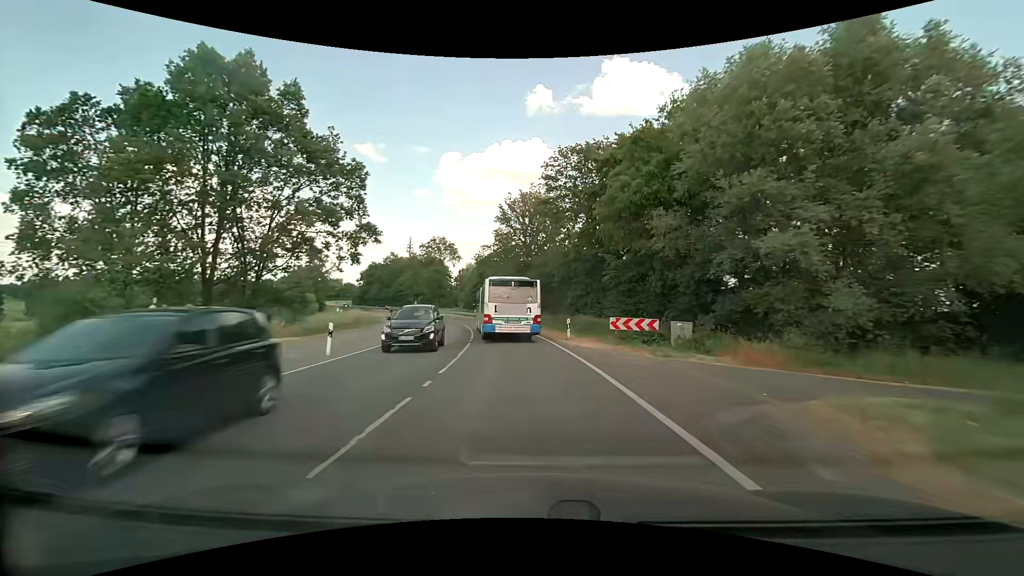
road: secondary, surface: asphalt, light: Day
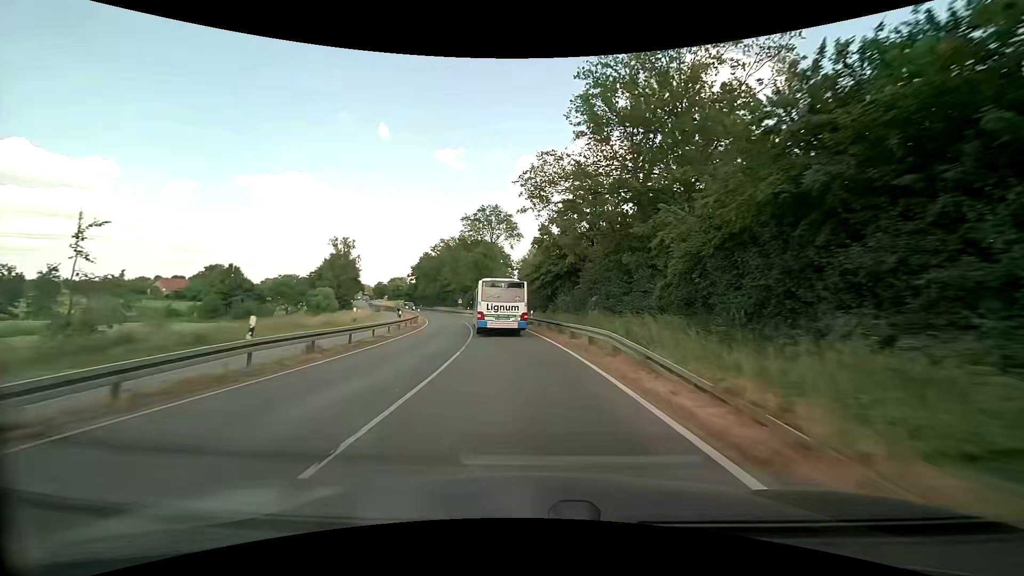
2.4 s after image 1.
(-2.9, +39.2) m; -9°
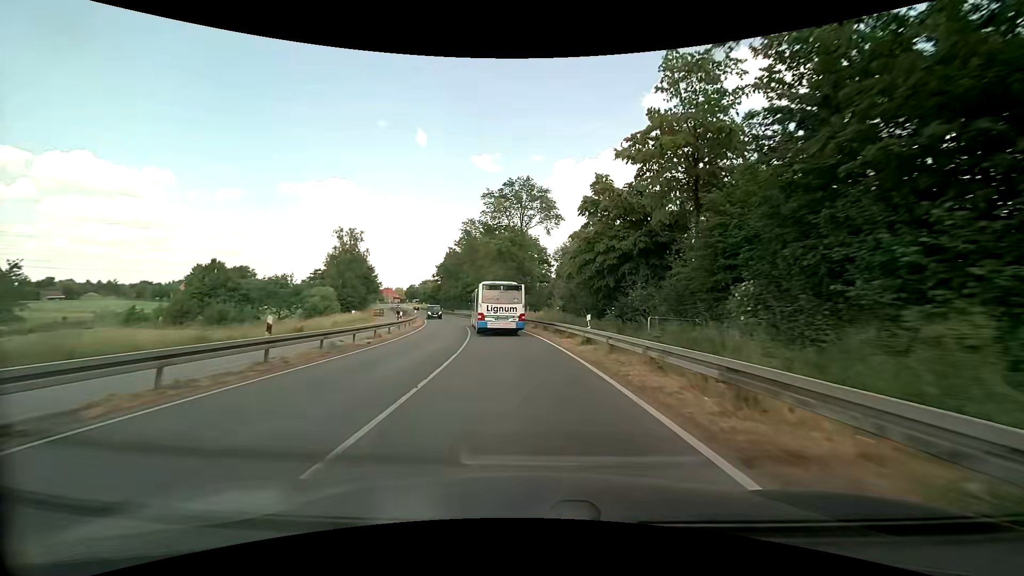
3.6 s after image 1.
(-0.8, +19.6) m; -4°
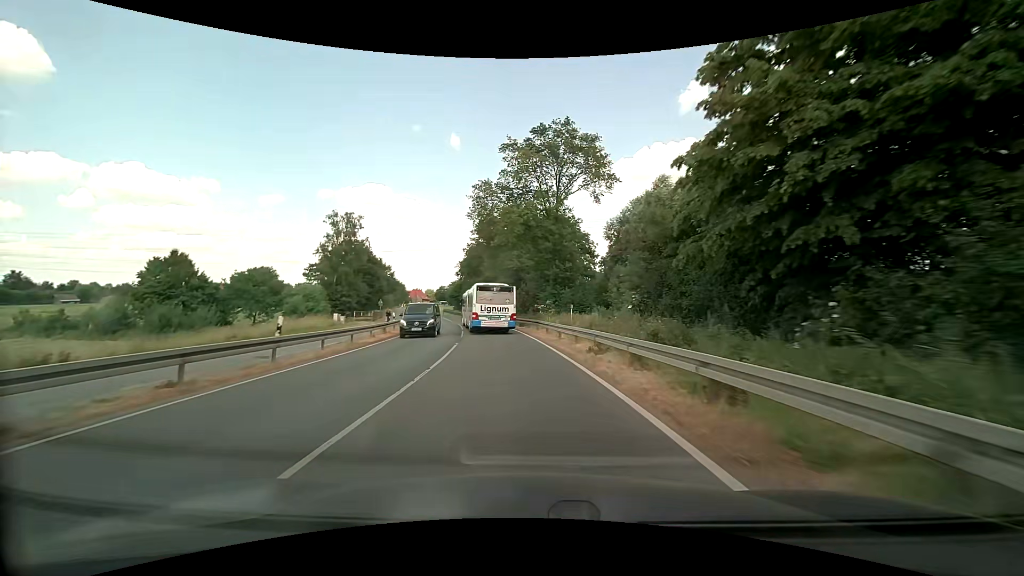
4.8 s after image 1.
(-0.7, +19.6) m; -4°
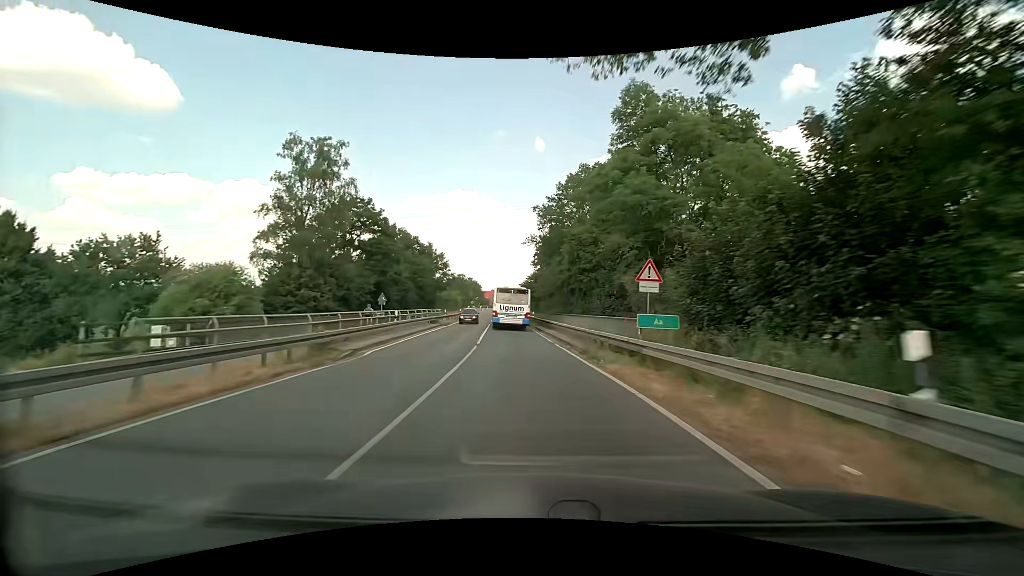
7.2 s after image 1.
(-3.9, +38.7) m; -10°
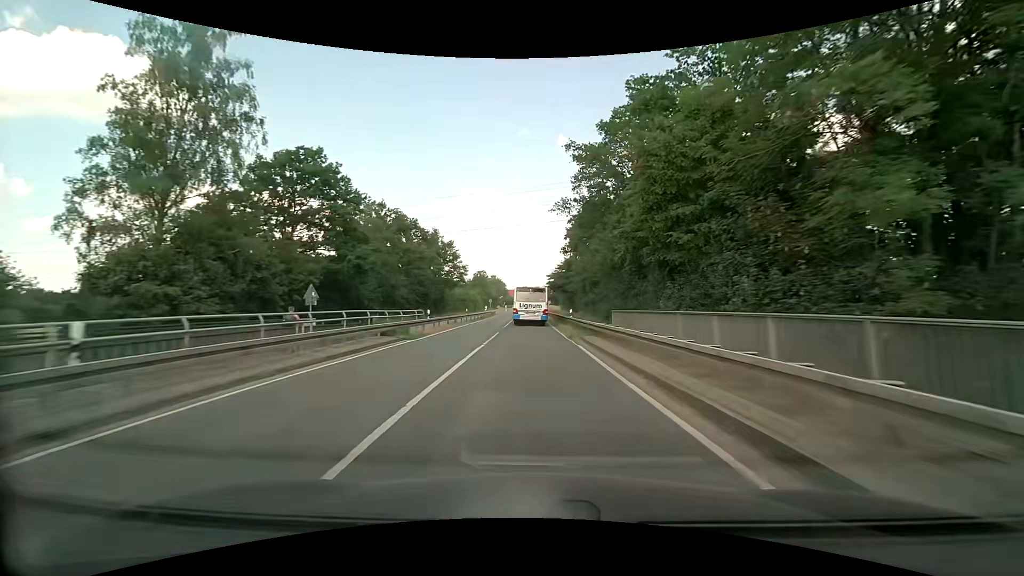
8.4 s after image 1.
(-0.7, +19.4) m; -4°
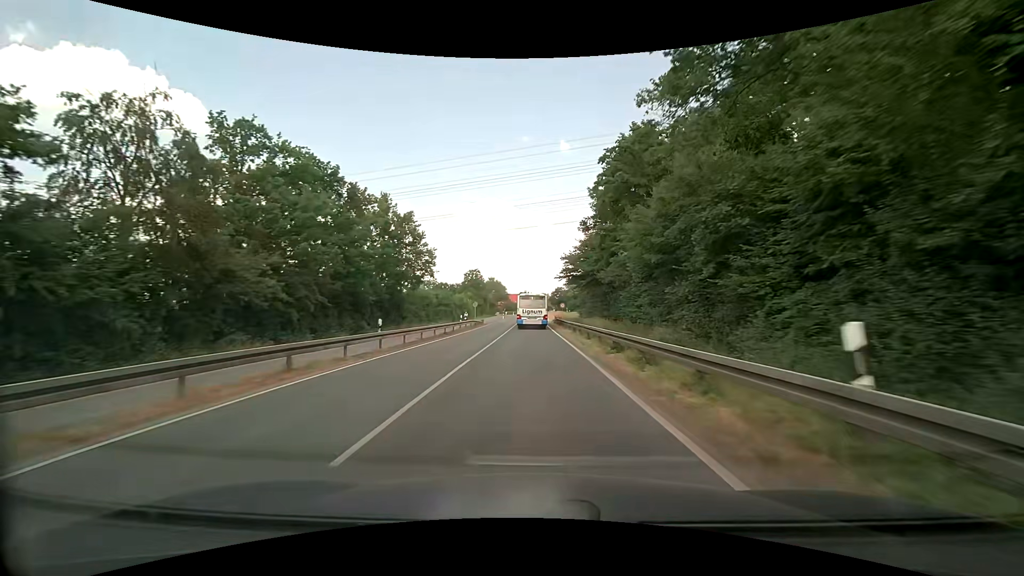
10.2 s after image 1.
(-0.2, +29.8) m; 0°
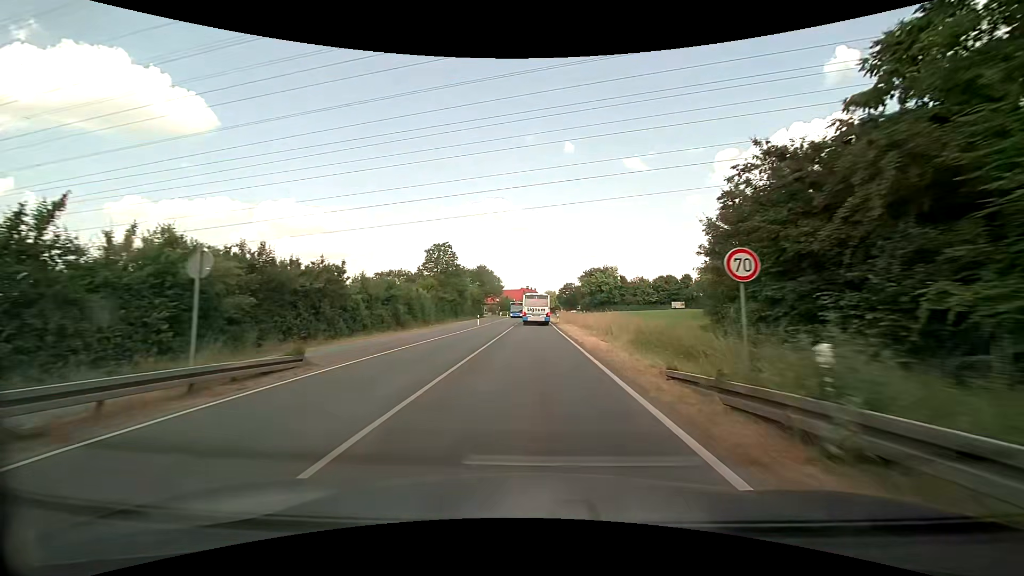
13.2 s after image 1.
(-0.4, +52.0) m; 0°
(0, +10) (0, +20) (0, +30) (0, +40) (0, +50) (0, +60) (0, +70) (0, +80) (0, +90) (0, +100) m
